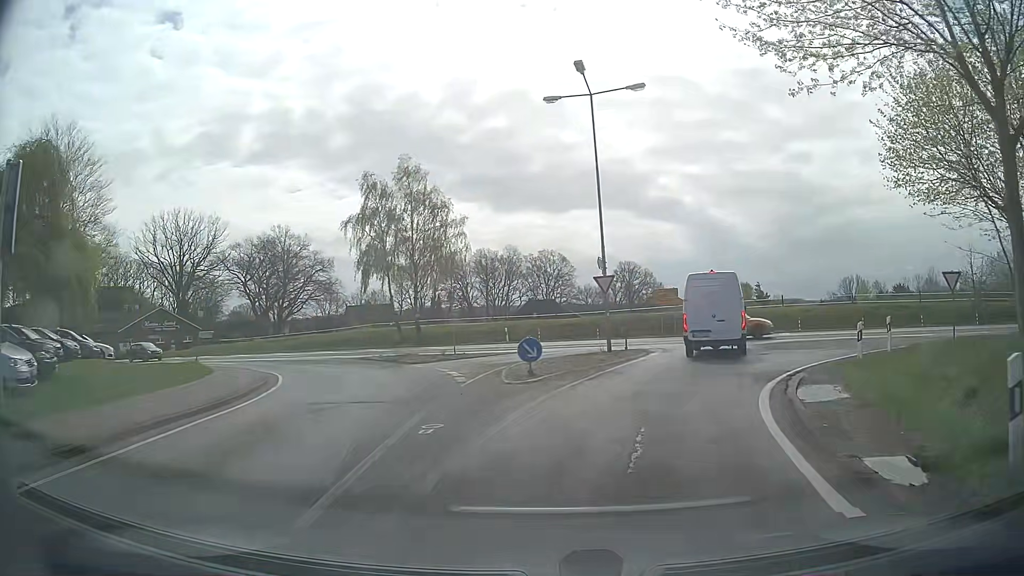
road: secondary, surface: asphalt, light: Day
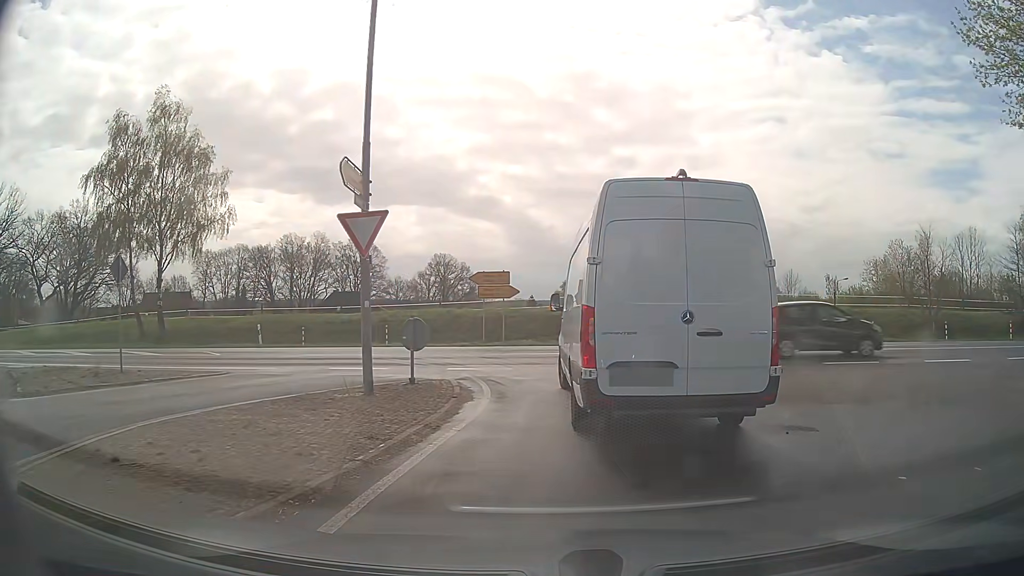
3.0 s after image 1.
(+1.9, +14.0) m; +15°
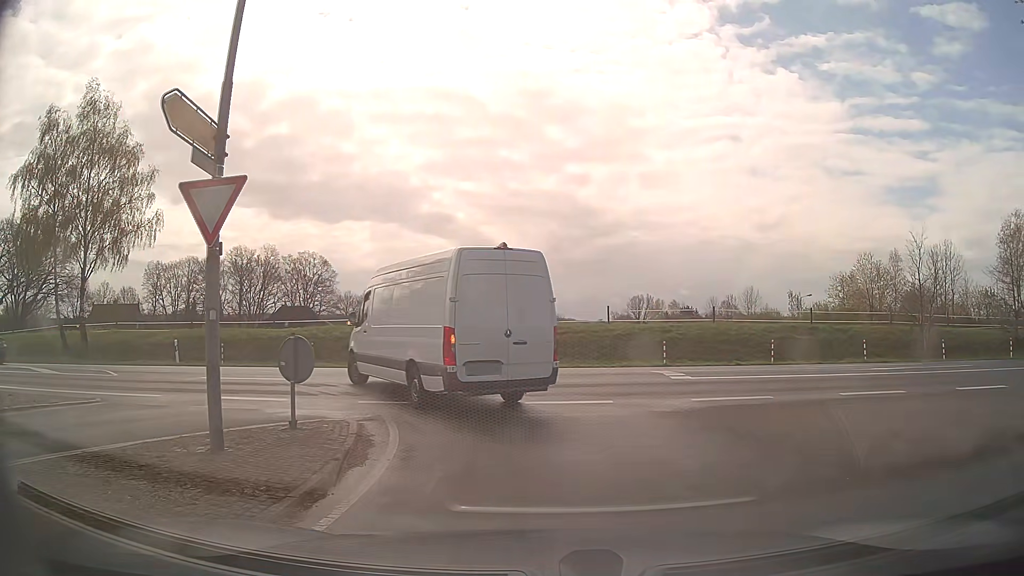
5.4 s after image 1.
(+0.2, +3.8) m; +6°
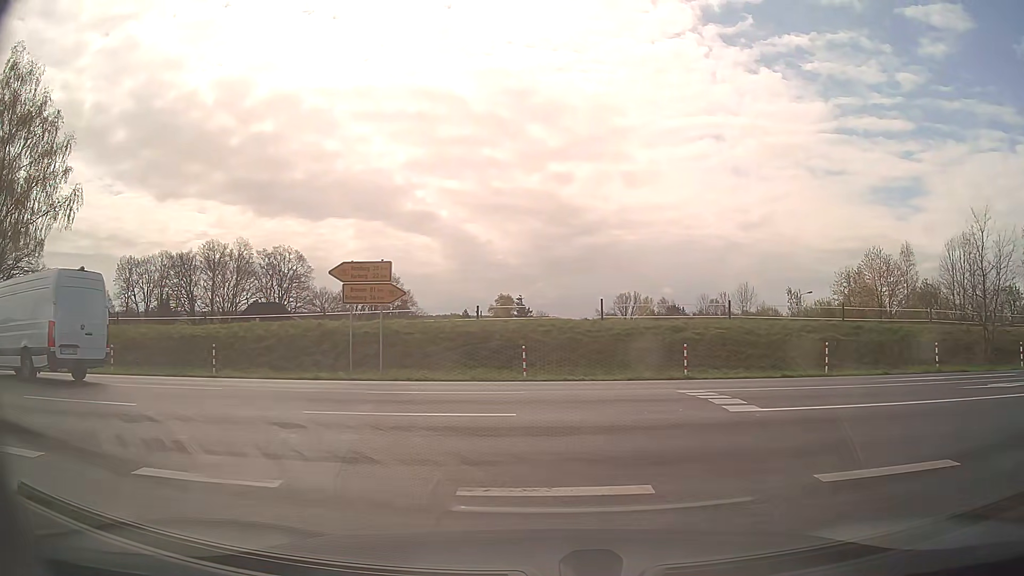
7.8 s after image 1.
(+0.1, +7.0) m; +1°
(-3, +9) (-11, +15) (-21, +17) (-31, +17) (-41, +16) (-51, +16) (-61, +16) (-71, +16) (-81, +16) (-91, +15) m
